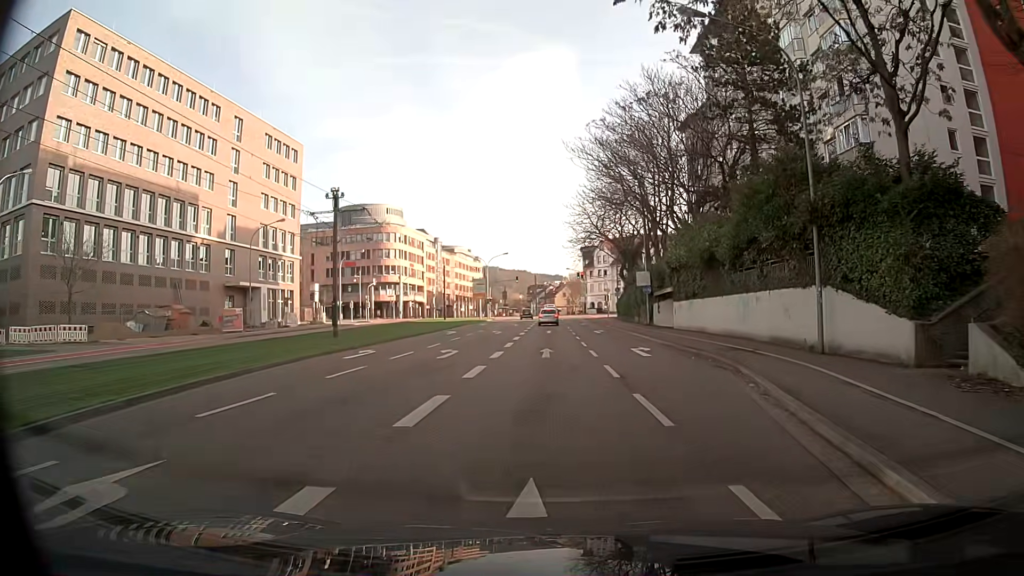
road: primary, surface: asphalt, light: Day
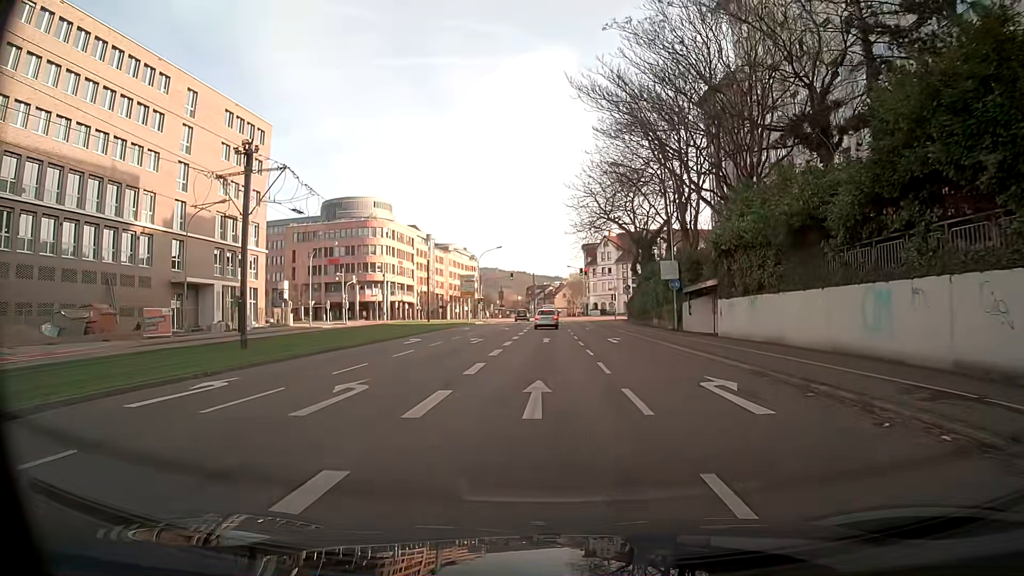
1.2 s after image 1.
(-0.1, +11.4) m; 0°
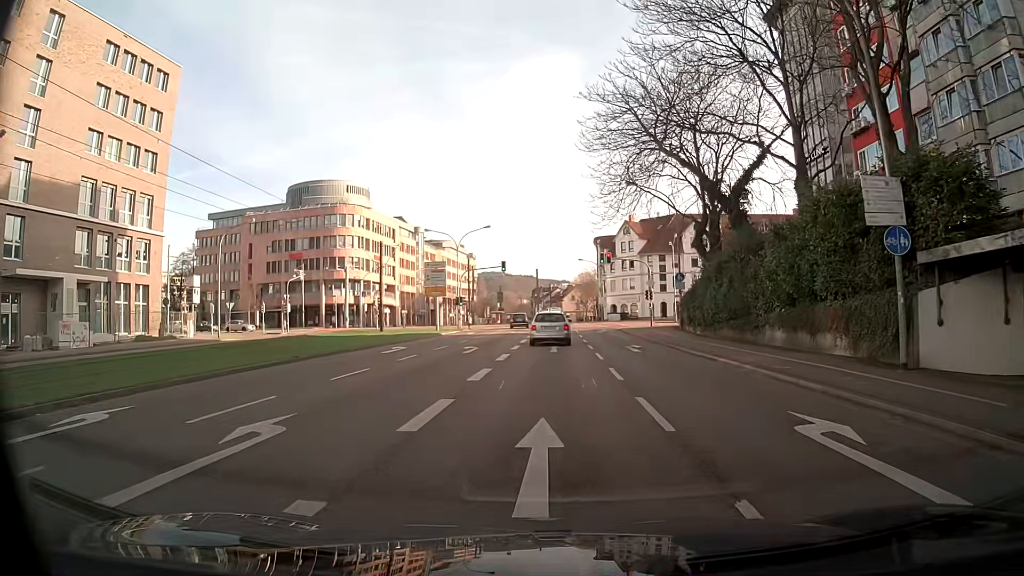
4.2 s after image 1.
(-0.1, +24.7) m; 0°
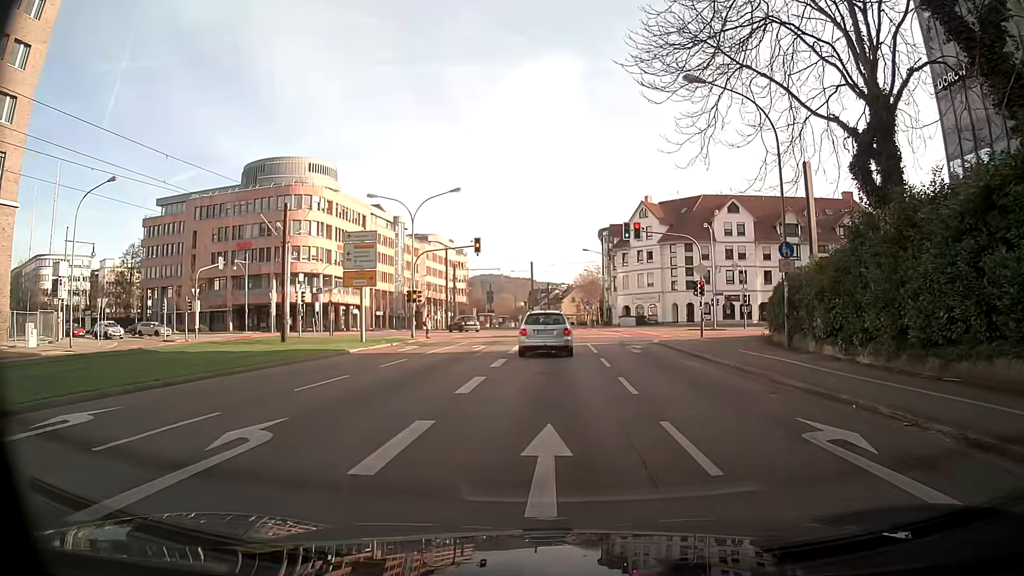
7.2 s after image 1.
(0.0, +20.1) m; 0°
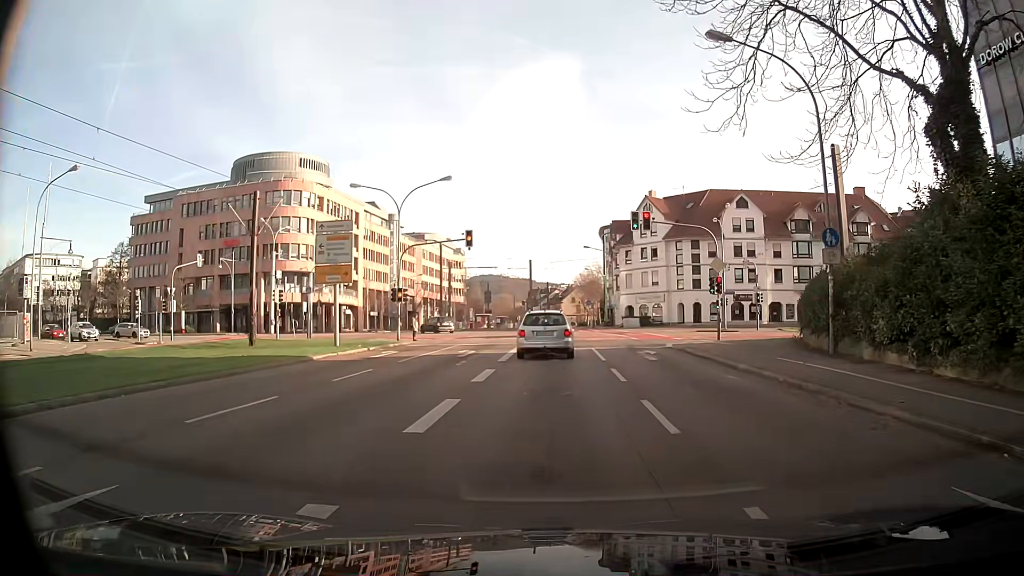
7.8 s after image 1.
(0.0, +4.0) m; 0°
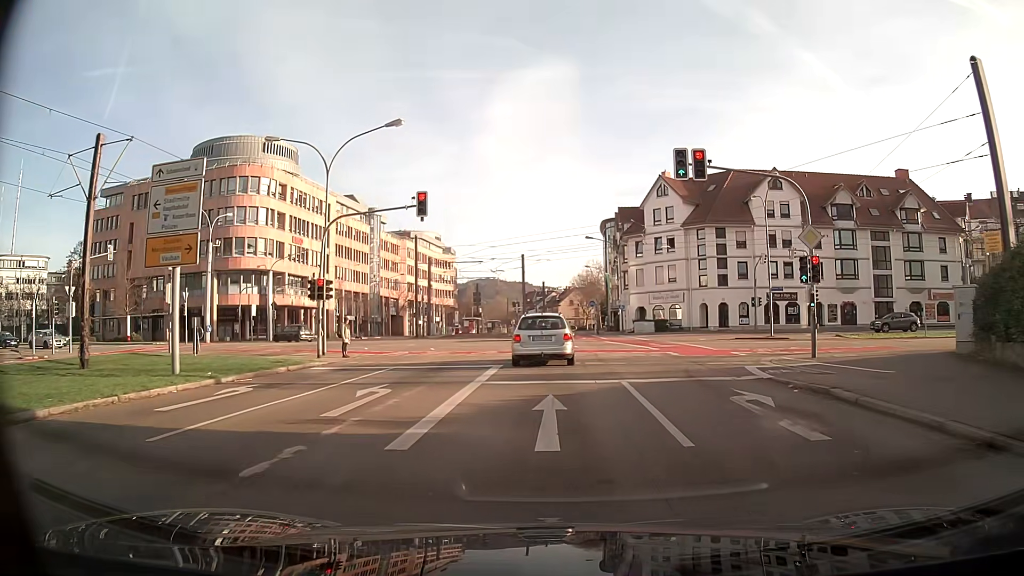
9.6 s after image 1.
(0.0, +13.0) m; +1°
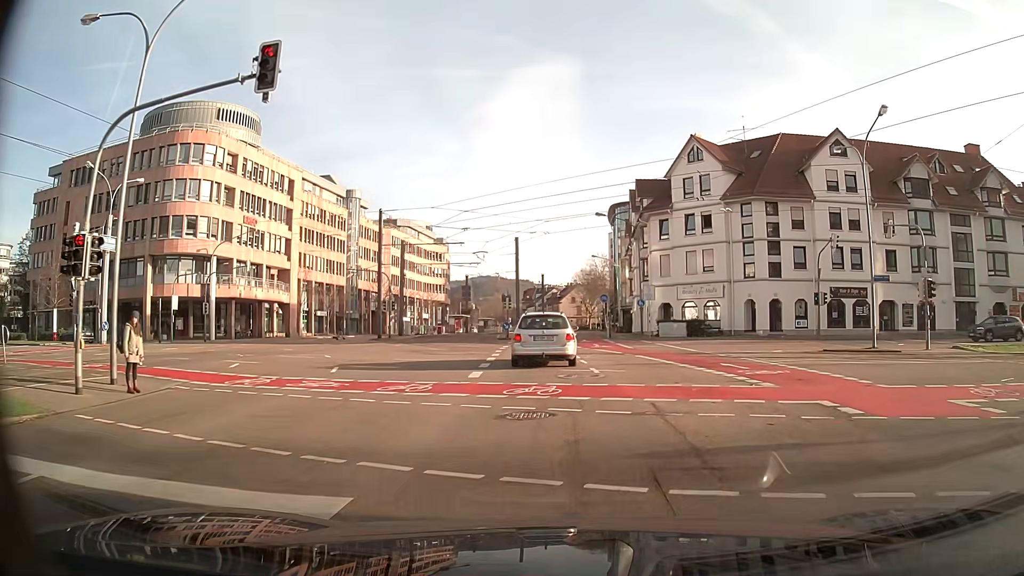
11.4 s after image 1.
(-0.1, +14.7) m; -1°
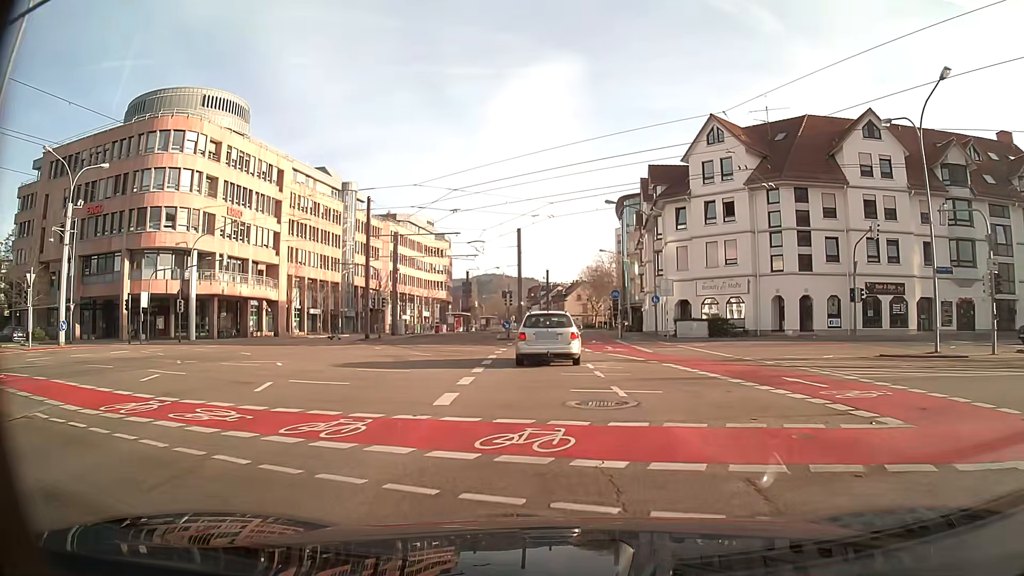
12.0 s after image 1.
(0.0, +5.0) m; 0°
(0, +10) (0, +20) (0, +30) (0, +40) (0, +50) (+1, +60) (+1, +70) (+2, +80) (+2, +90) (+3, +100) m
